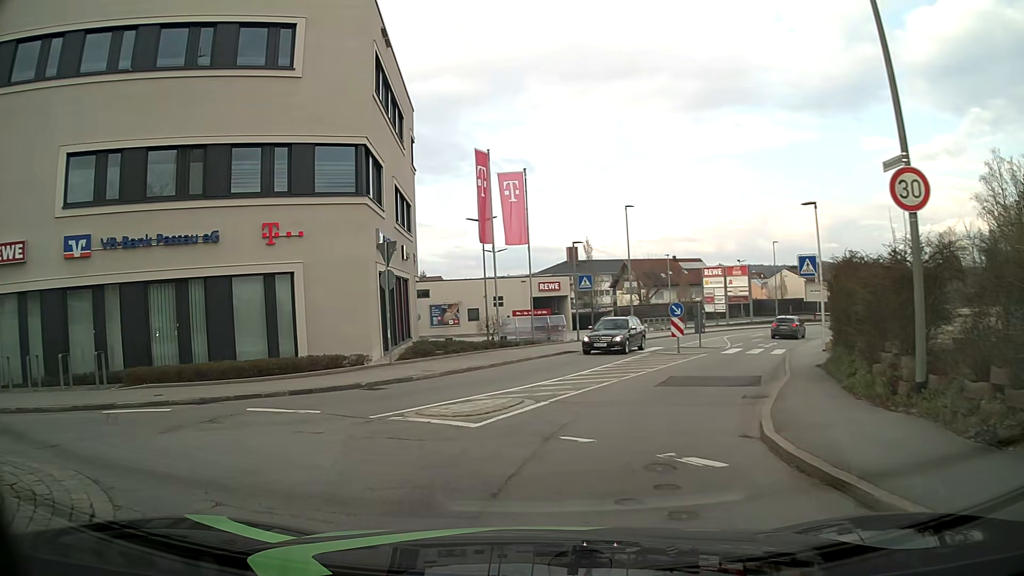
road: tertiary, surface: asphalt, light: Day
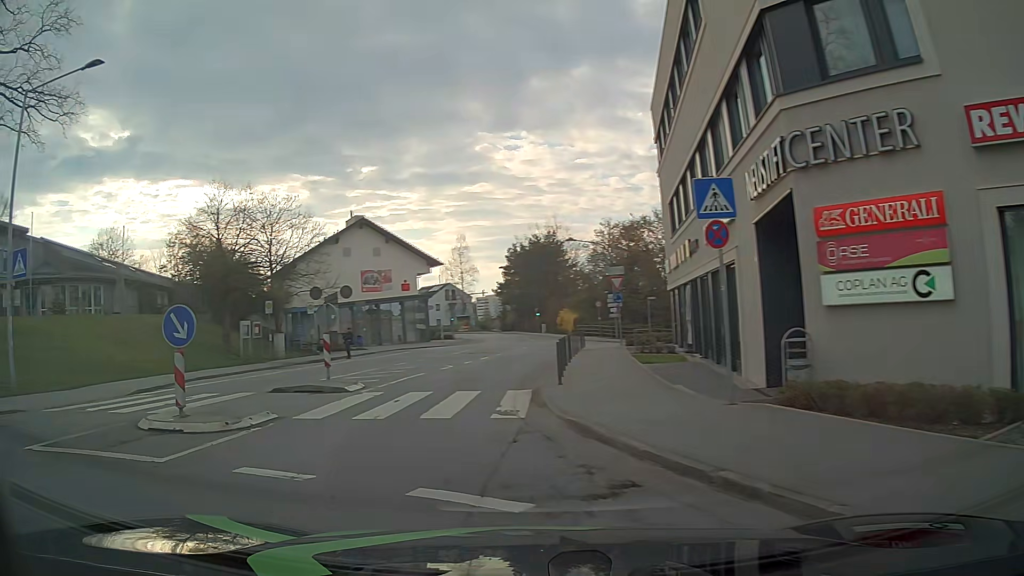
(-6.8, +8.7) m; -89°
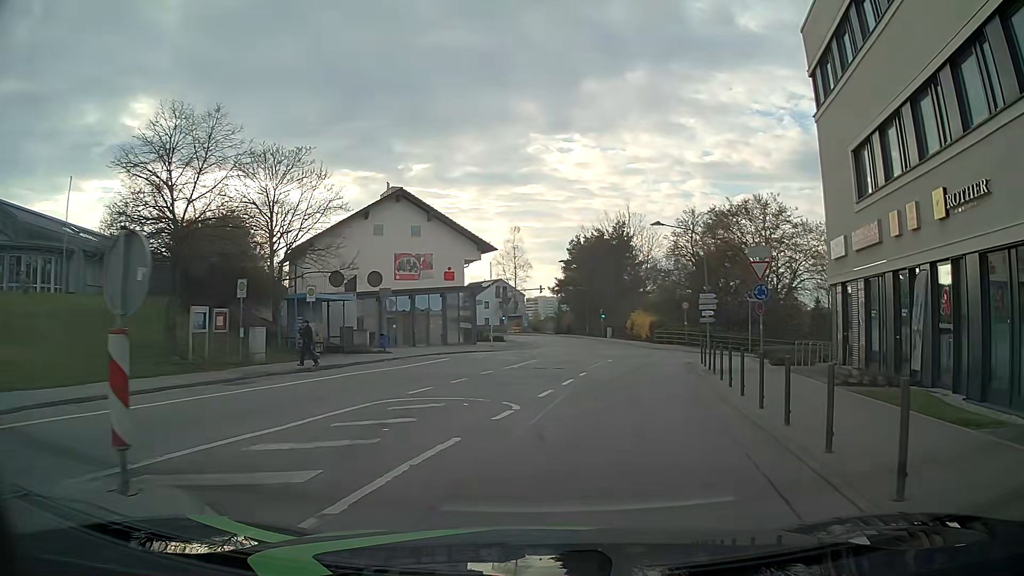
(-1.6, +12.0) m; -3°
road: unclassified
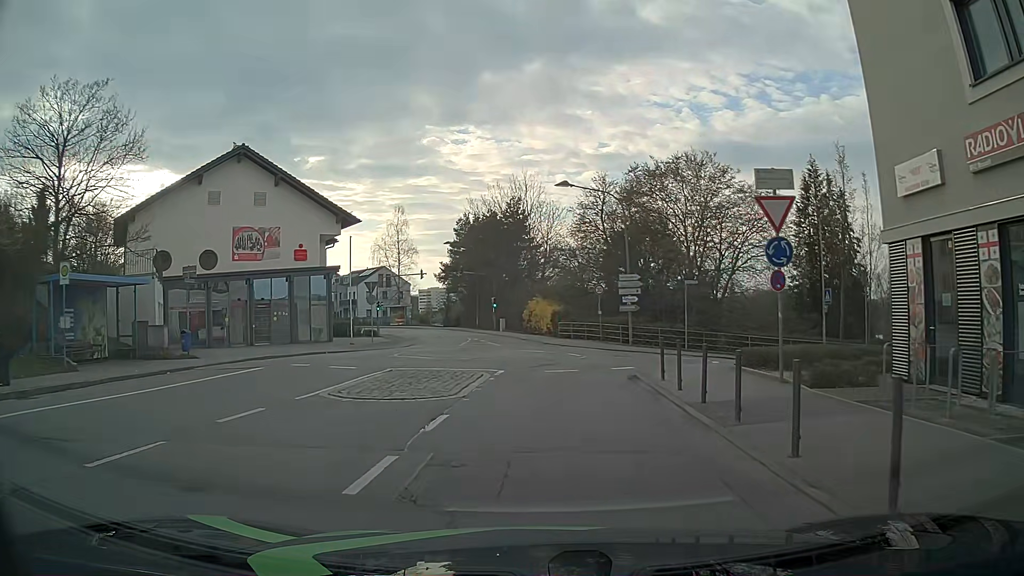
(+1.1, +10.9) m; +8°
(0, +10) (+1, +20) (+8, +27) (+17, +30) (+27, +31) (+37, +33) (+47, +35) (+56, +37) (+66, +40) (+75, +44) m
